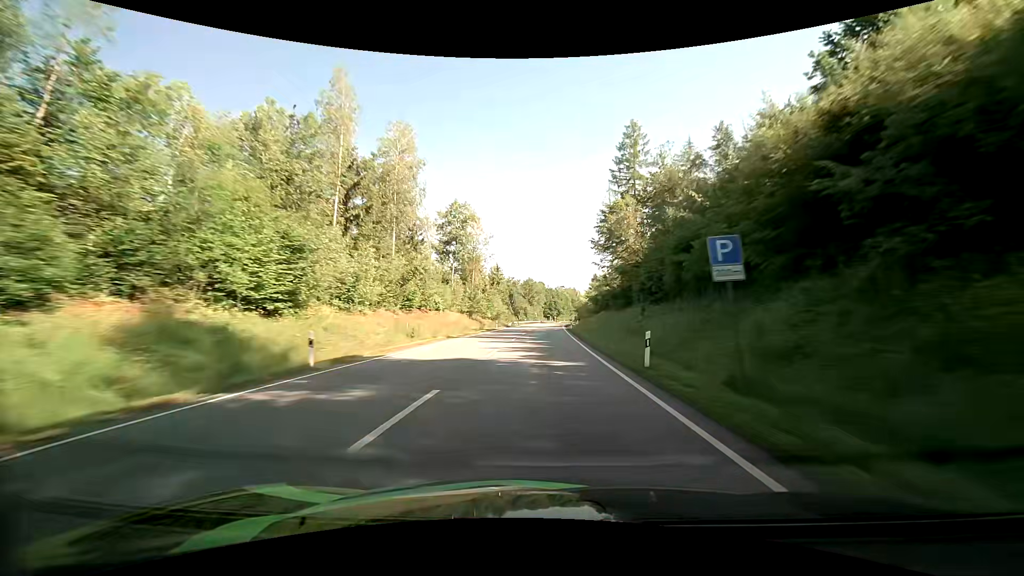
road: primary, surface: asphalt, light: Day
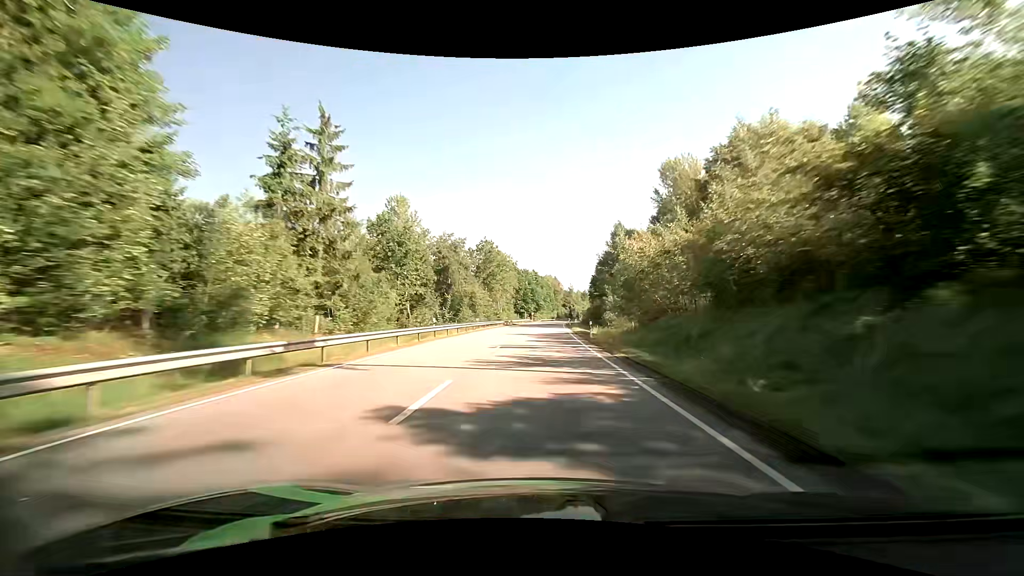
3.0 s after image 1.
(+2.2, +82.6) m; +3°
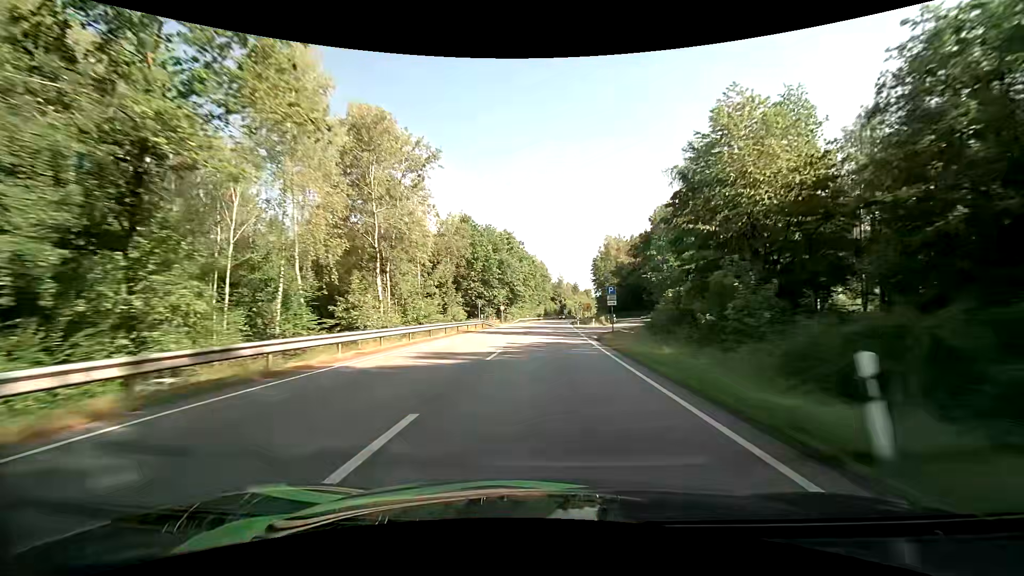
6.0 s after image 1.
(+1.4, +74.8) m; +2°
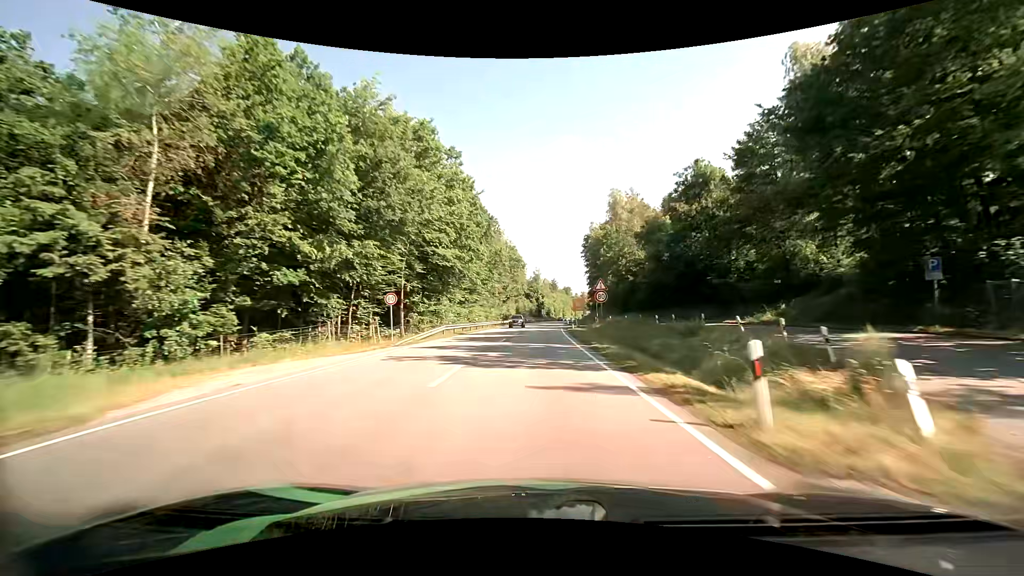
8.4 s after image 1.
(+1.4, +52.8) m; +3°
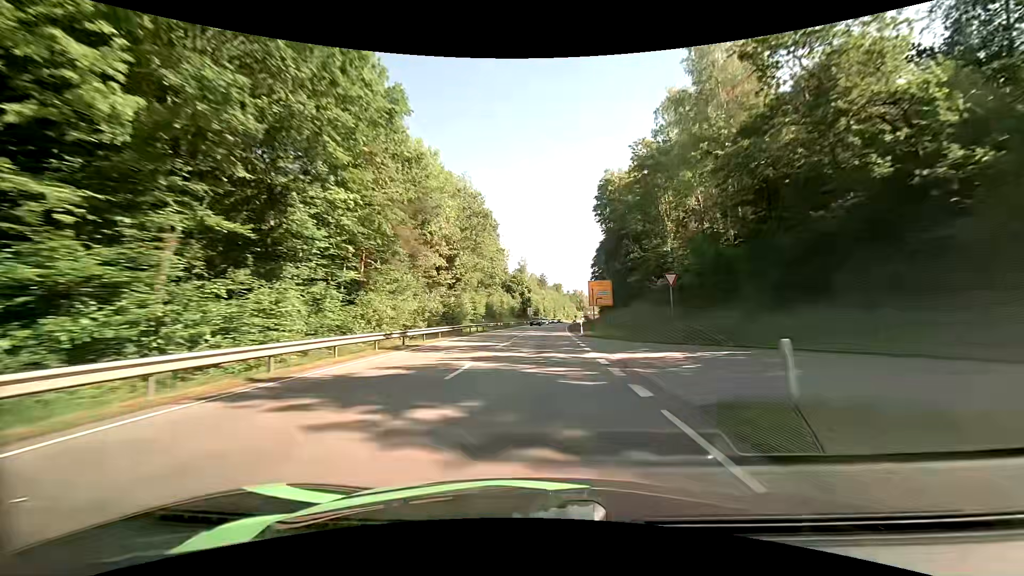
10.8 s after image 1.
(+0.7, +51.3) m; +2°
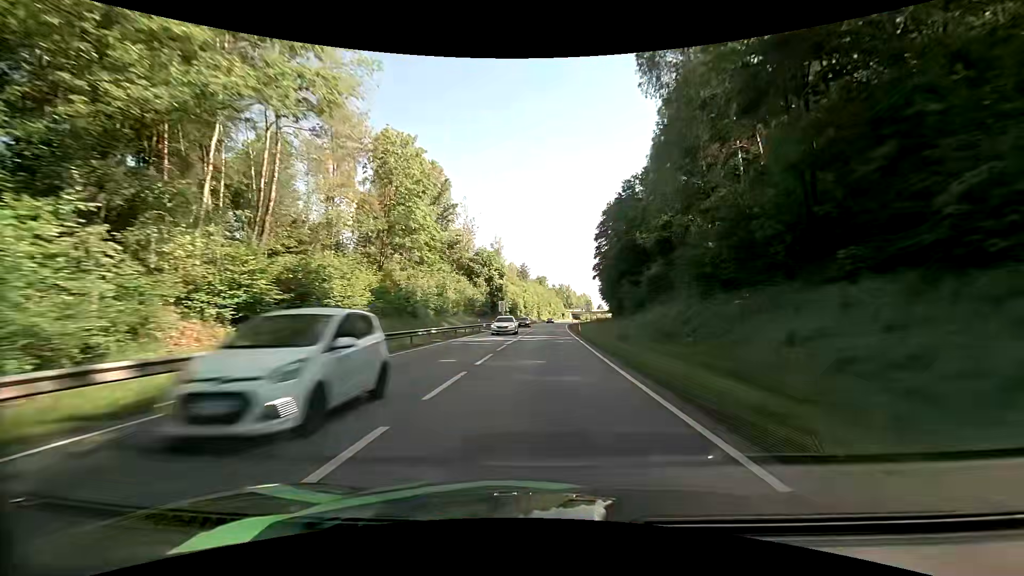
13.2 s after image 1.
(+0.7, +51.2) m; +2°
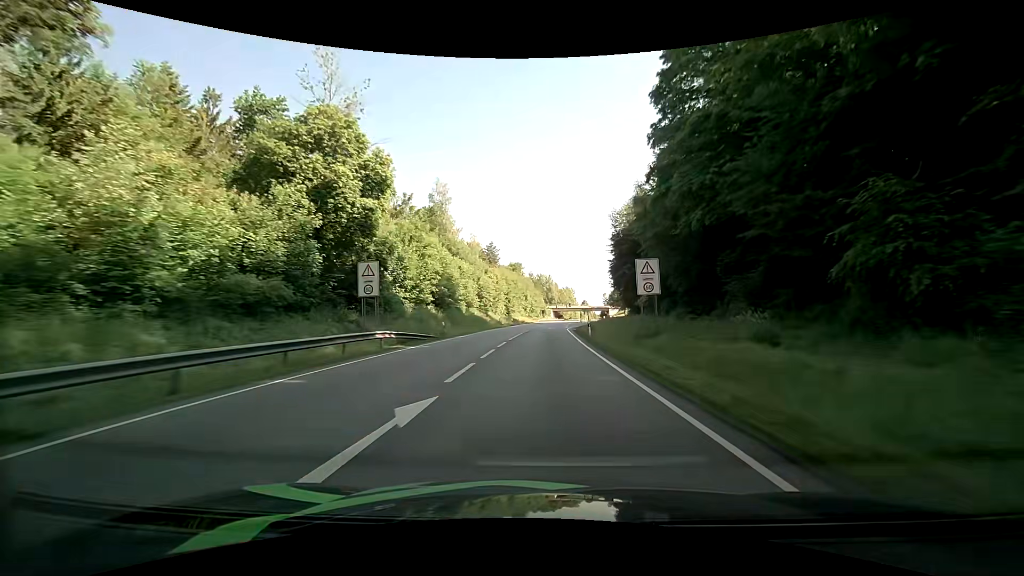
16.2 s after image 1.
(+1.6, +64.2) m; +3°
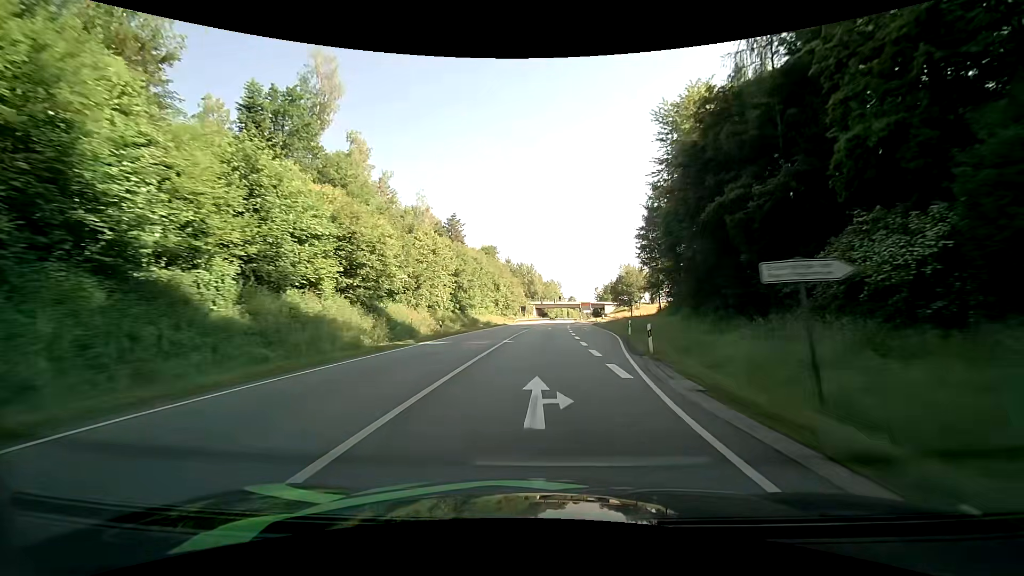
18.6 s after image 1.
(+0.9, +48.5) m; +2°
(0, +10) (0, +20) (0, +30) (+1, +40) (+1, +50) (+1, +60) (+2, +70) (+3, +80) (+3, +90) (+4, +100) m
